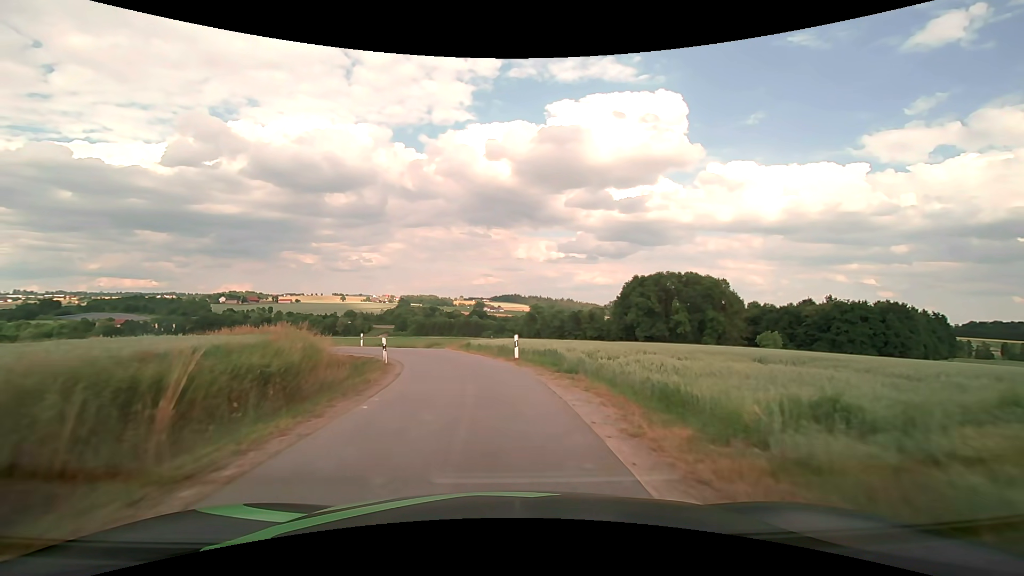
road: unclassified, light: Day
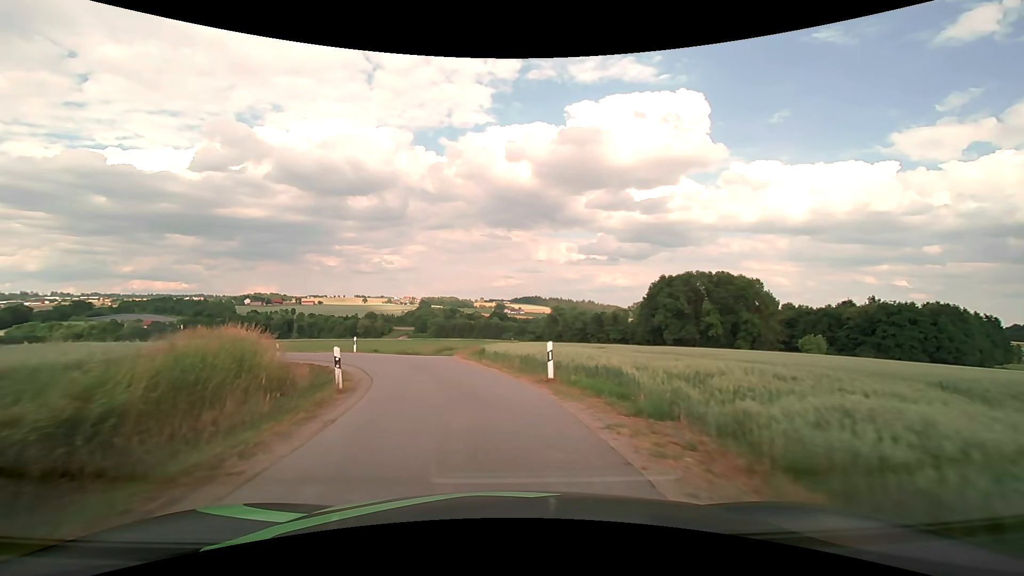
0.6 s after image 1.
(-0.1, +7.0) m; -2°
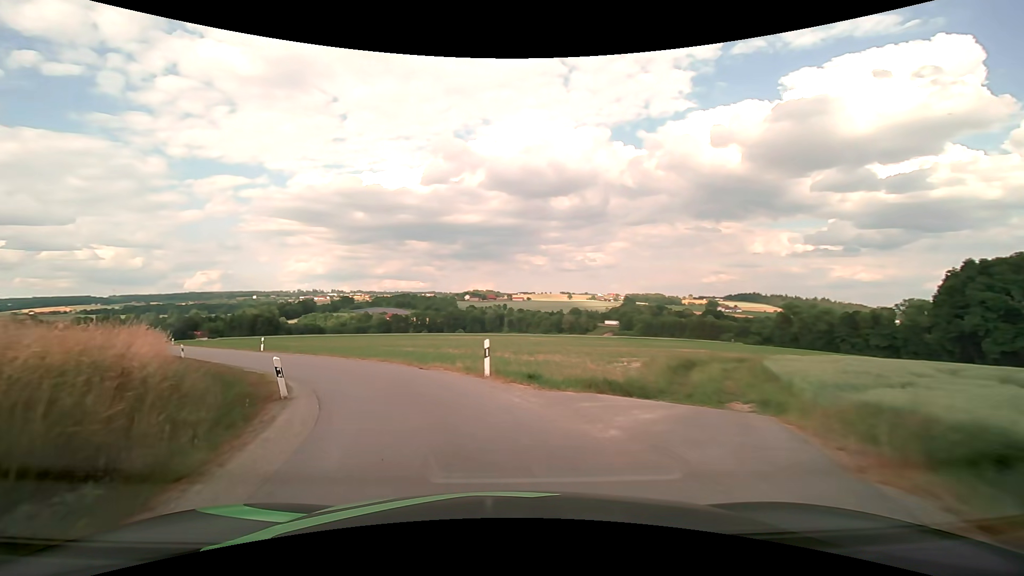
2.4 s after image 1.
(-3.2, +20.0) m; -22°
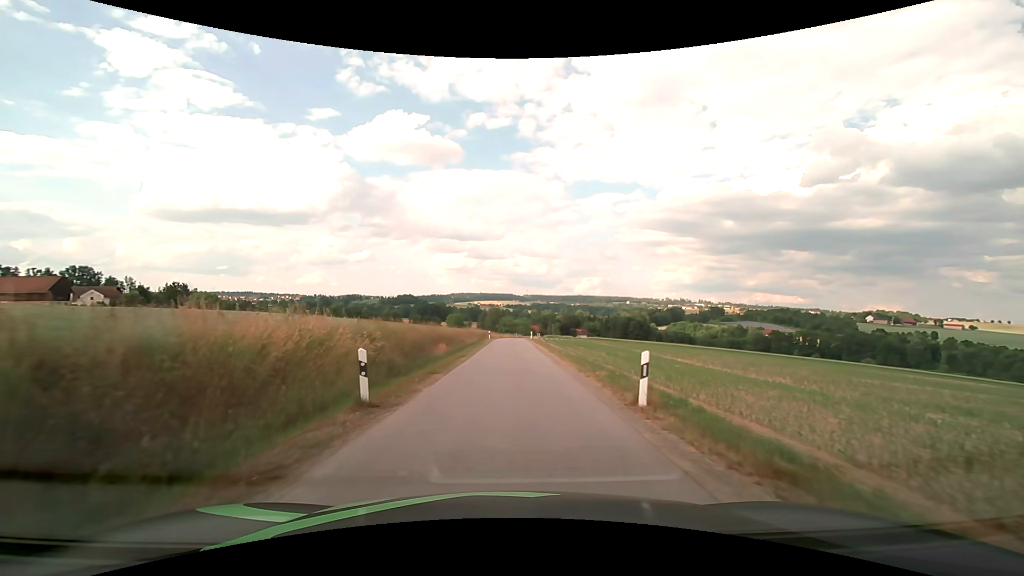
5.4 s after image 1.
(-12.8, +28.1) m; -41°
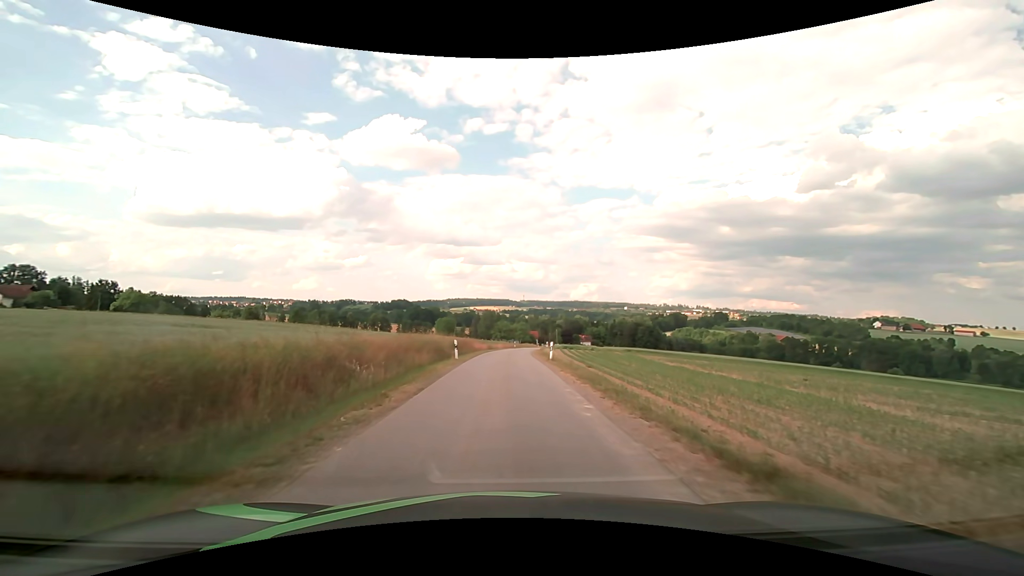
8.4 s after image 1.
(+0.5, +33.1) m; +1°
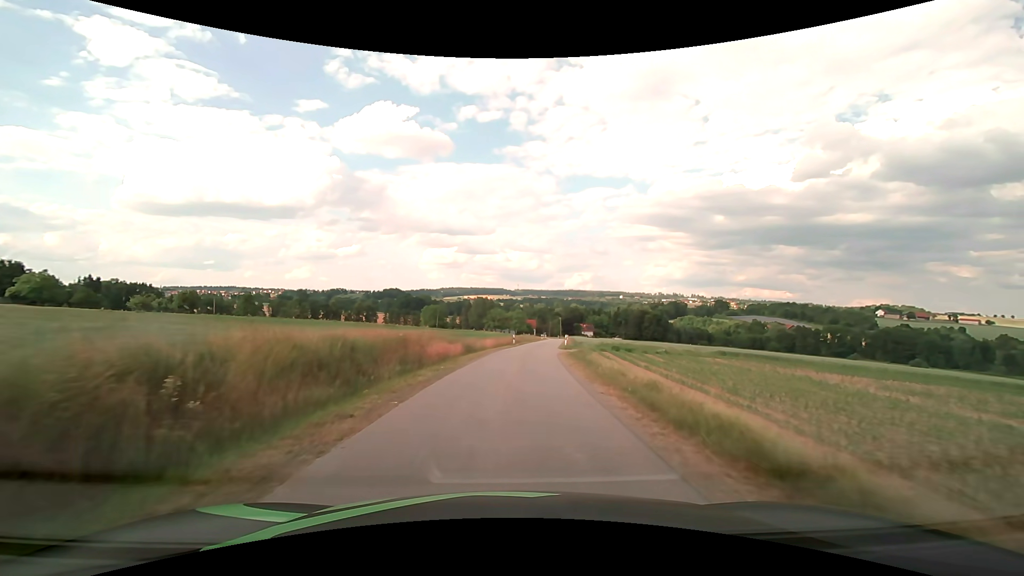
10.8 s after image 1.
(0.0, +28.9) m; +1°
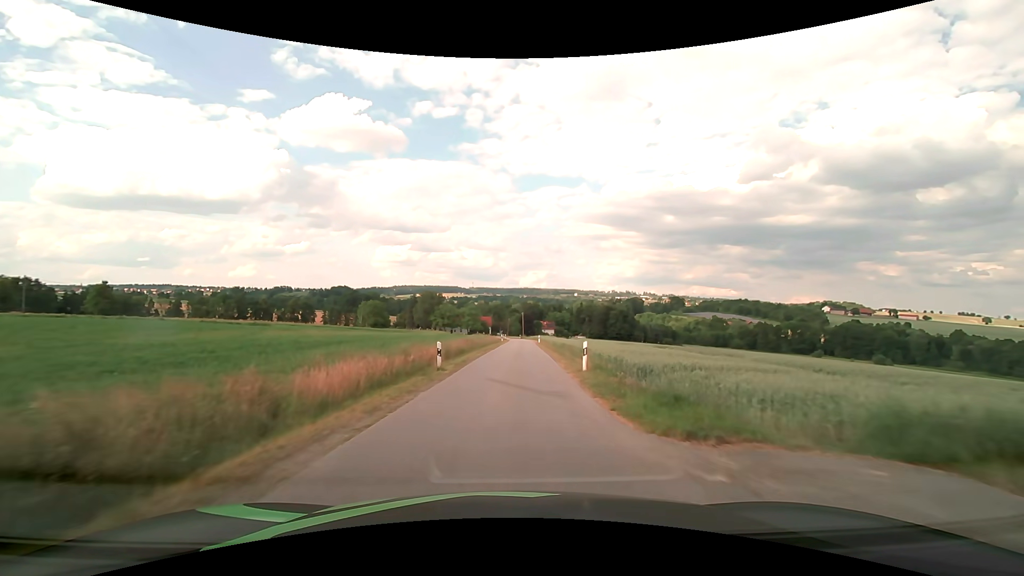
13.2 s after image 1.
(+1.3, +30.5) m; +5°
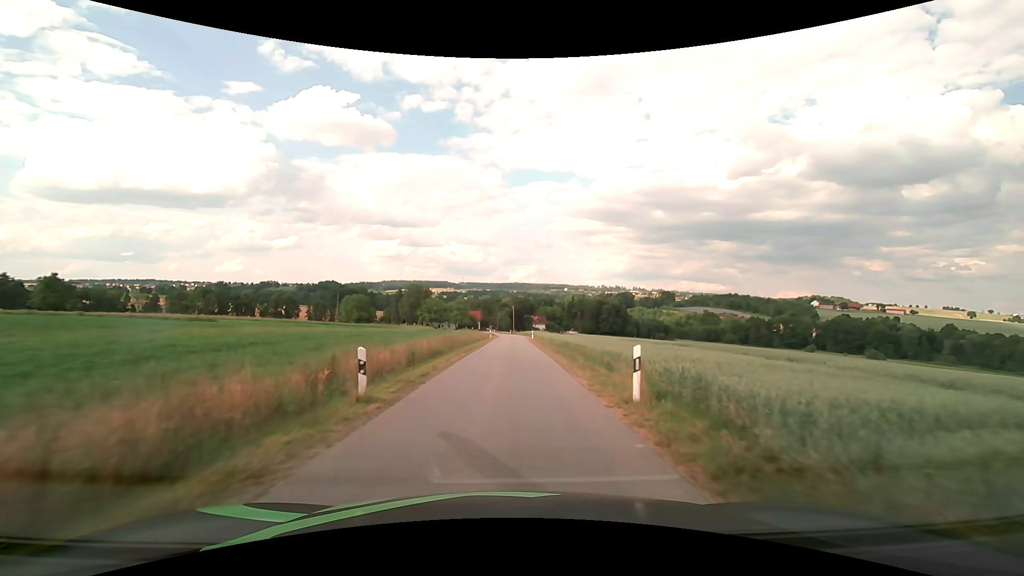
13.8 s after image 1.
(+0.1, +7.8) m; +1°
(0, +10) (0, +20) (0, +30) (+1, +40) (+1, +50) (+1, +60) (+1, +70) (+1, +80) (+1, +90) (0, +100) m
